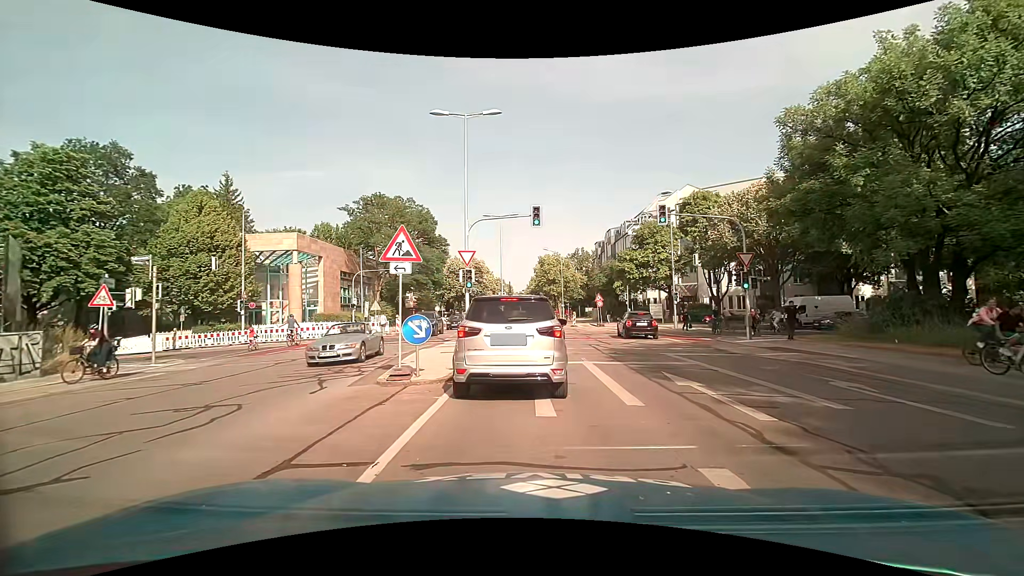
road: tertiary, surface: asphalt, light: Day
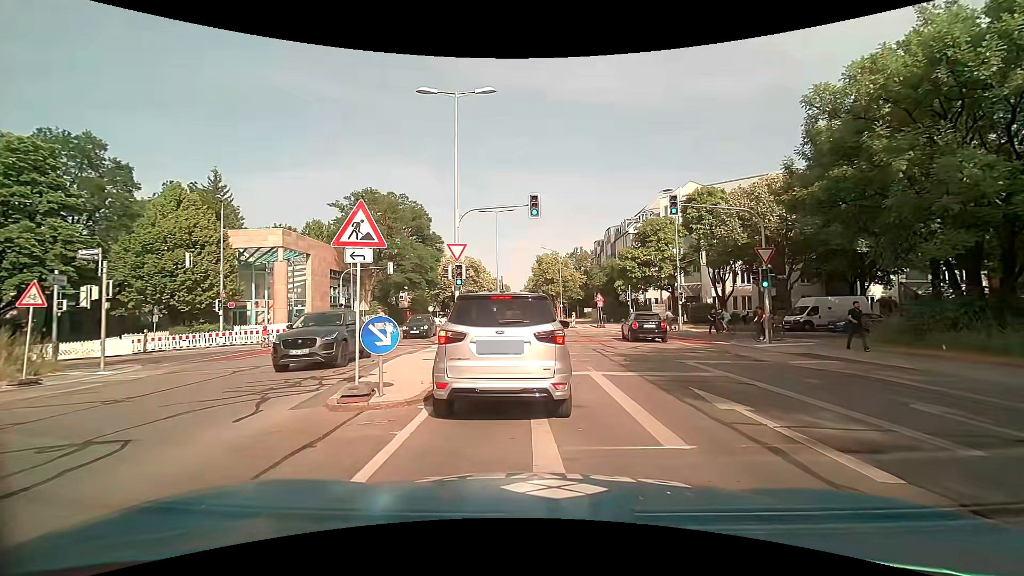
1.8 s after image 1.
(+0.1, +2.2) m; +2°
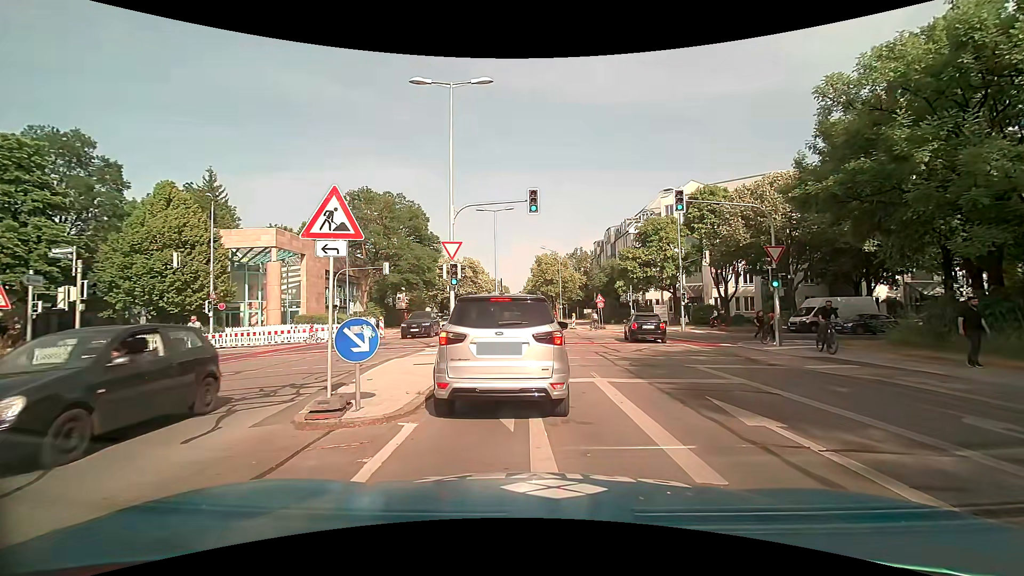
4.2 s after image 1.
(0.0, +1.0) m; 0°
